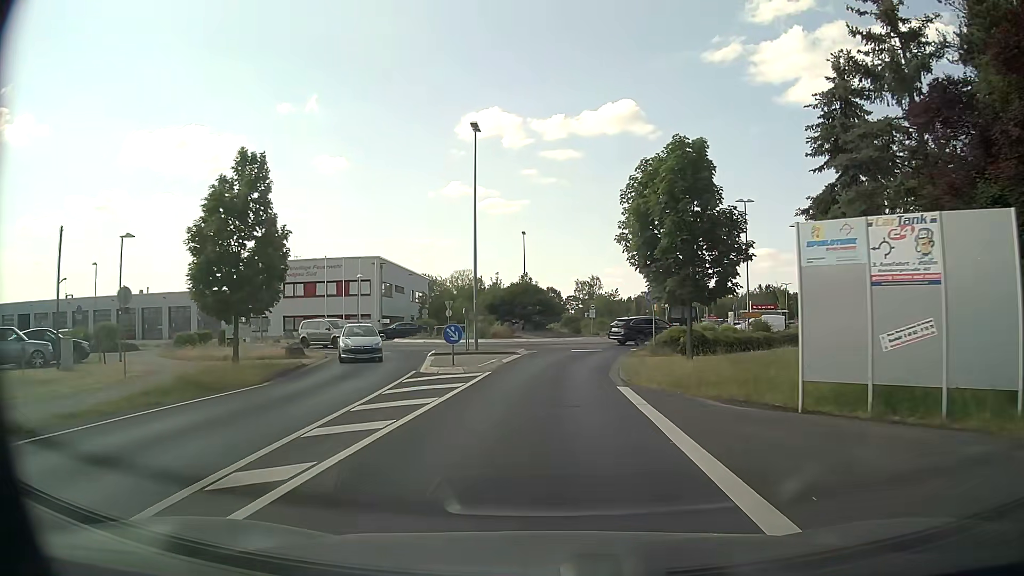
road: tertiary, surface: asphalt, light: Day
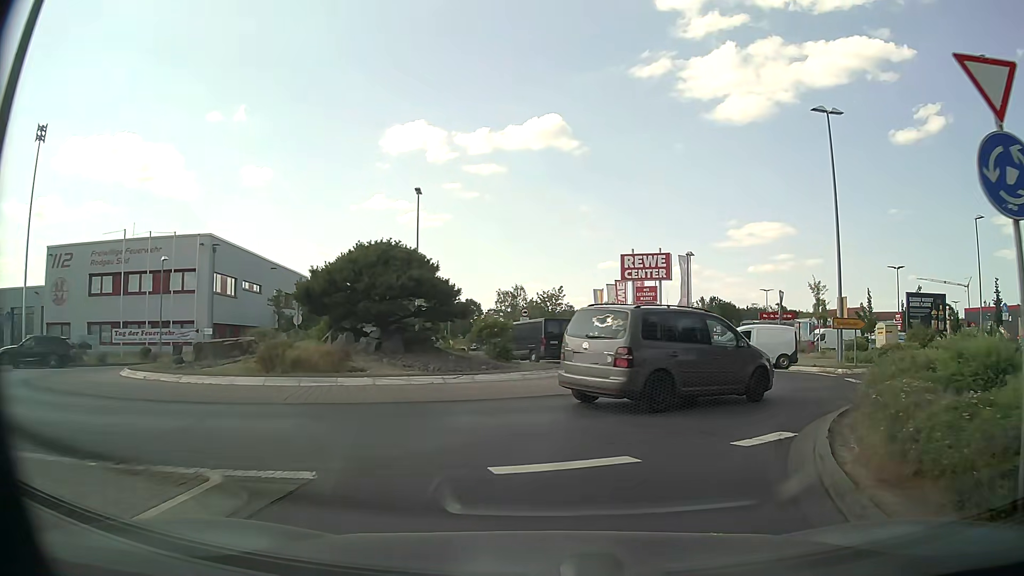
(+0.7, +23.4) m; +6°
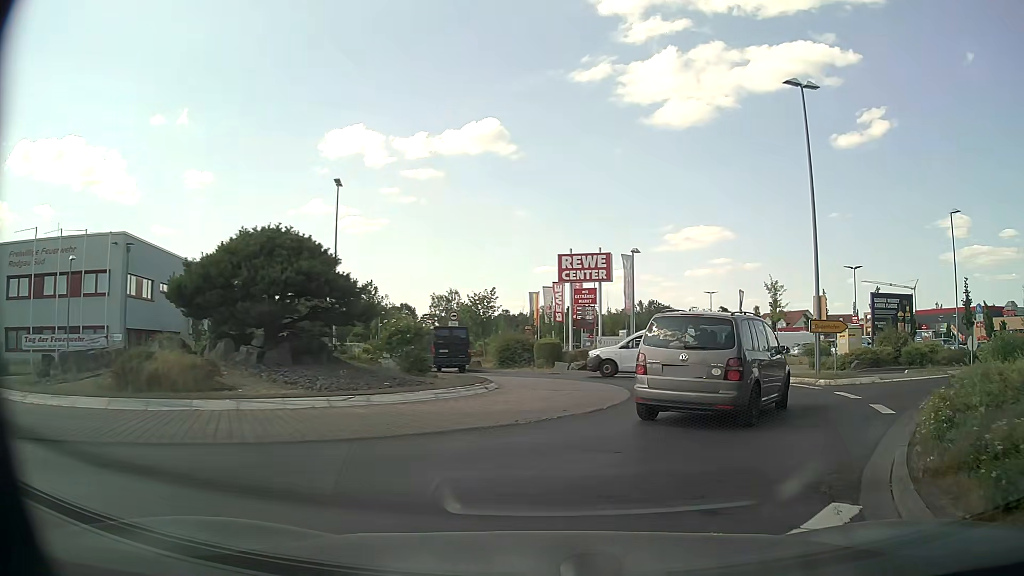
(+0.1, +3.6) m; +5°
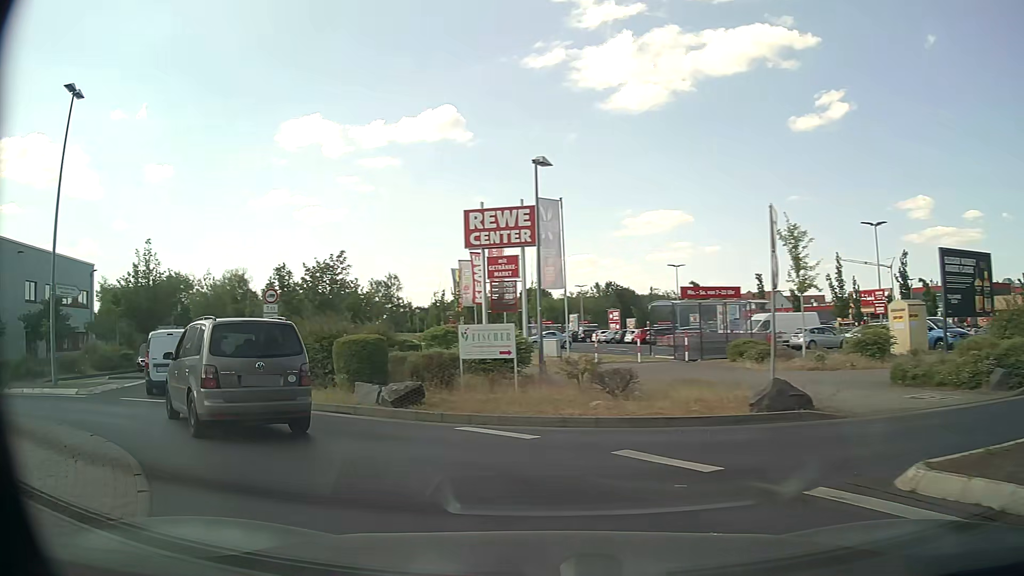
(+3.5, +16.0) m; +5°
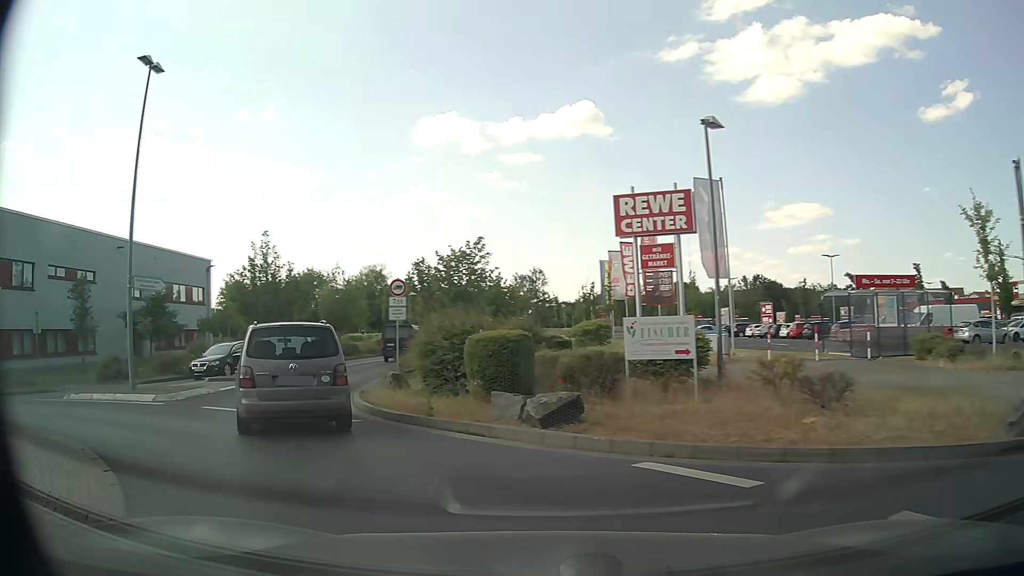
(-0.3, +3.1) m; -13°
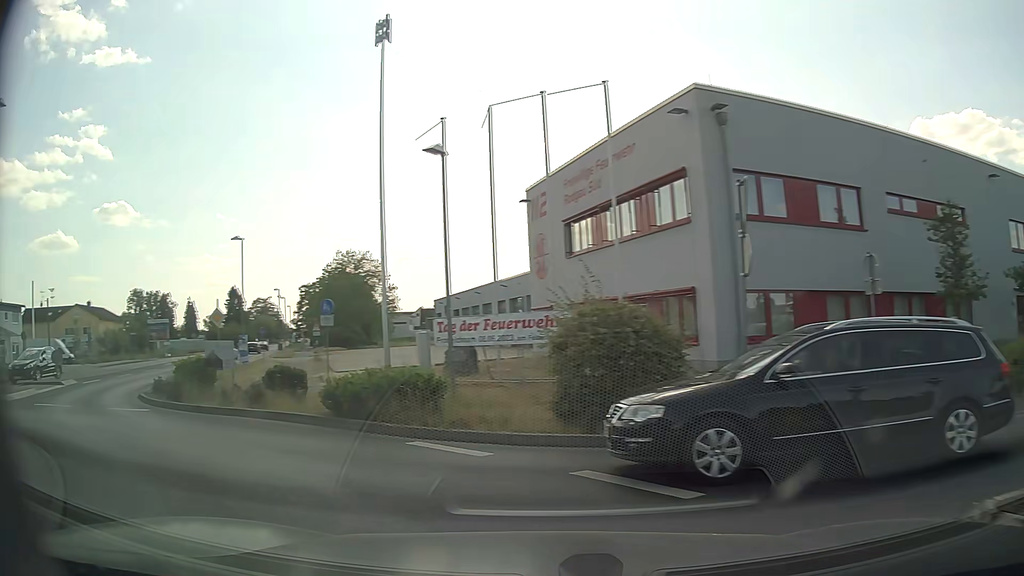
(-8.5, +11.9) m; -73°
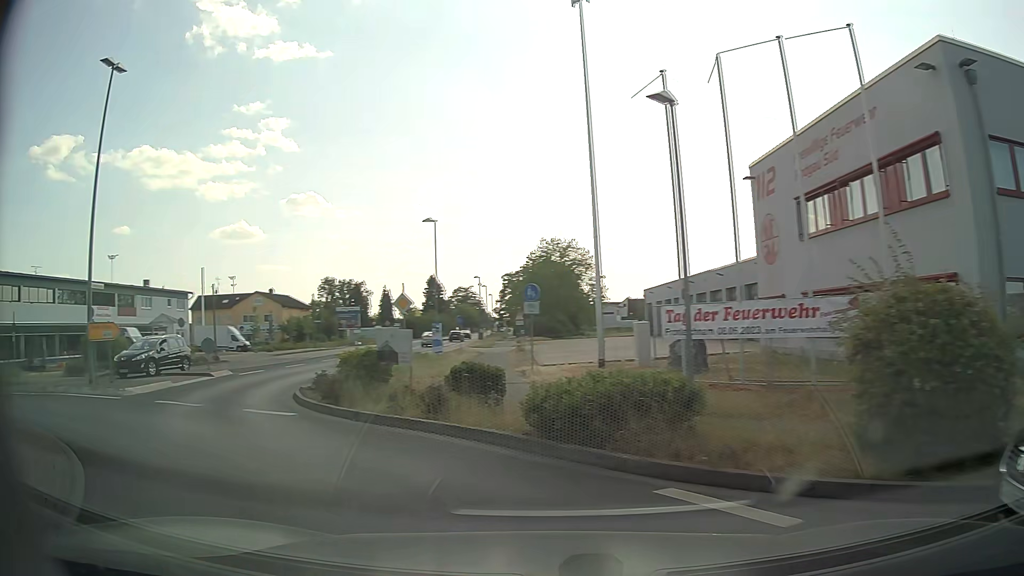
(-0.6, +3.3) m; -17°
